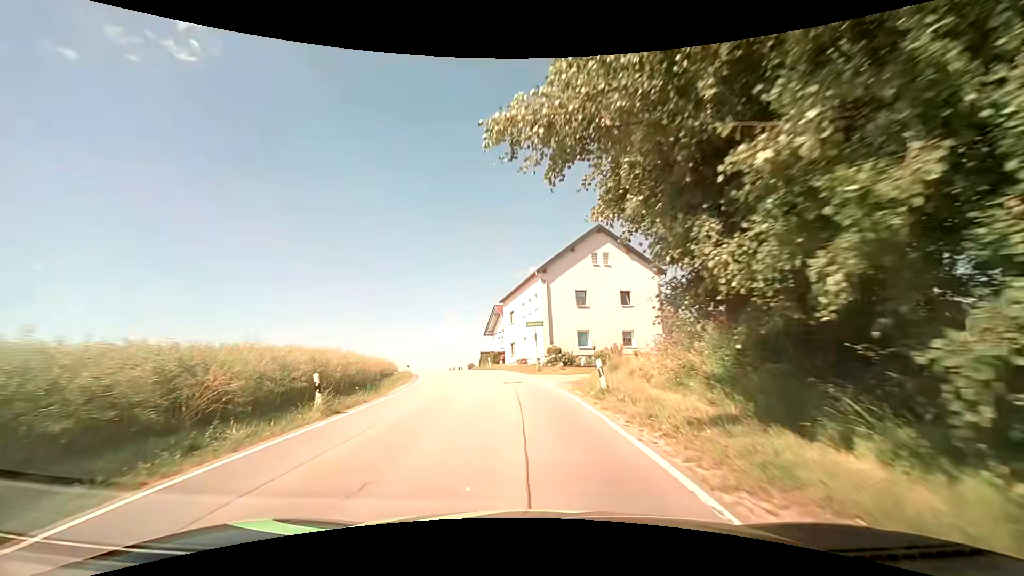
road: secondary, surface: asphalt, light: Day
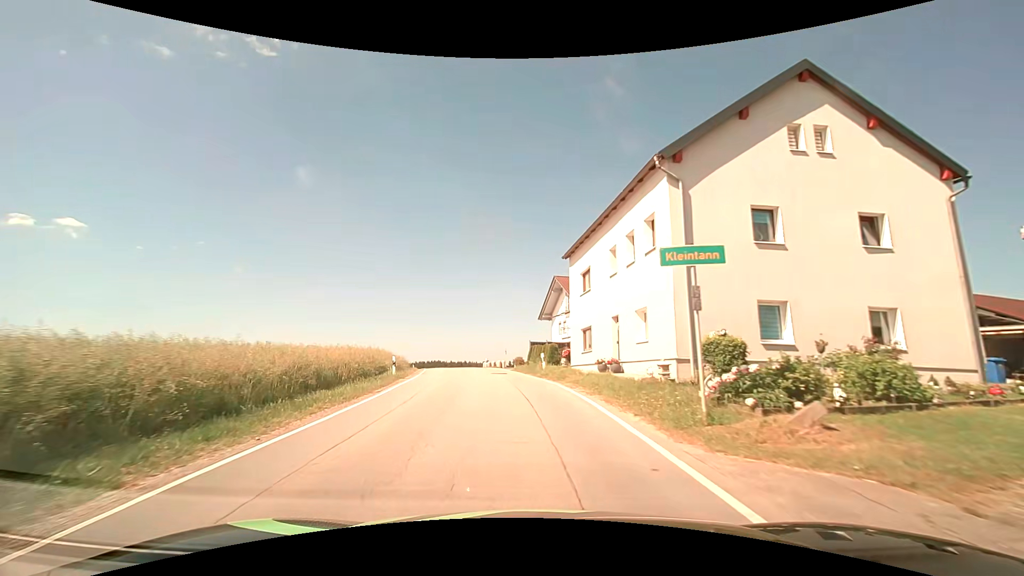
(-1.2, +20.1) m; -7°
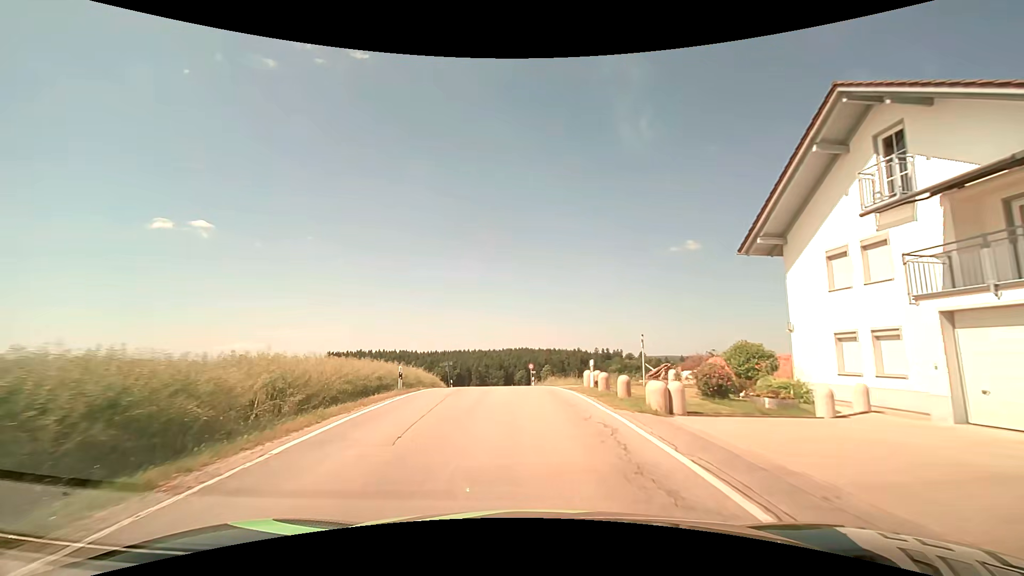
(-3.1, +32.4) m; -10°
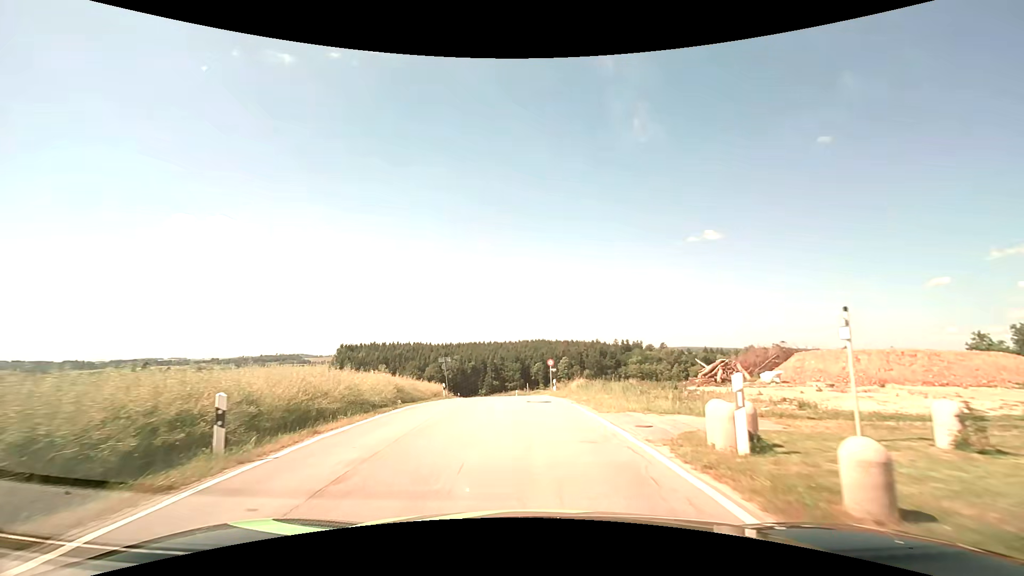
(-0.2, +12.1) m; -2°
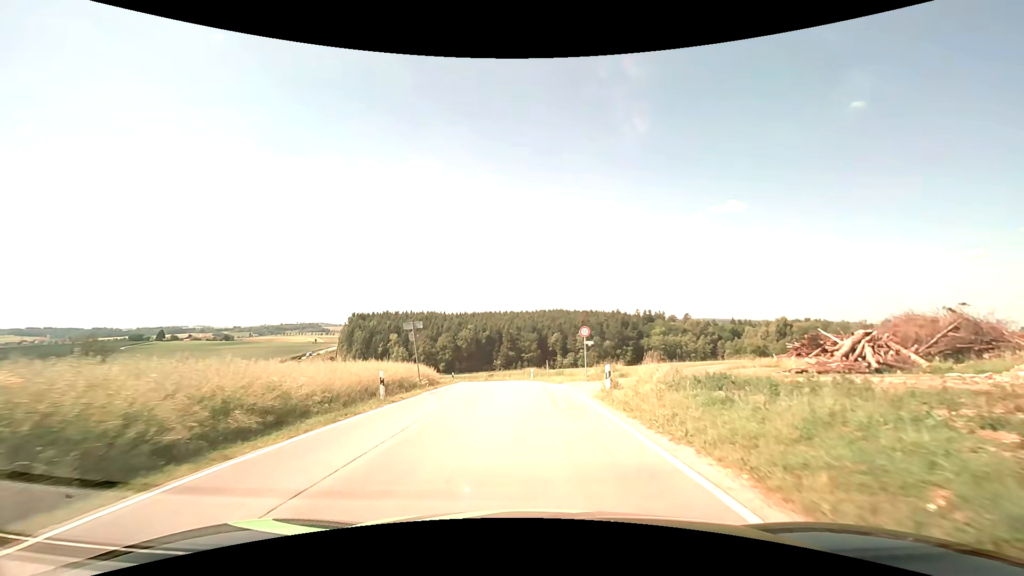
(-0.3, +17.5) m; -2°
